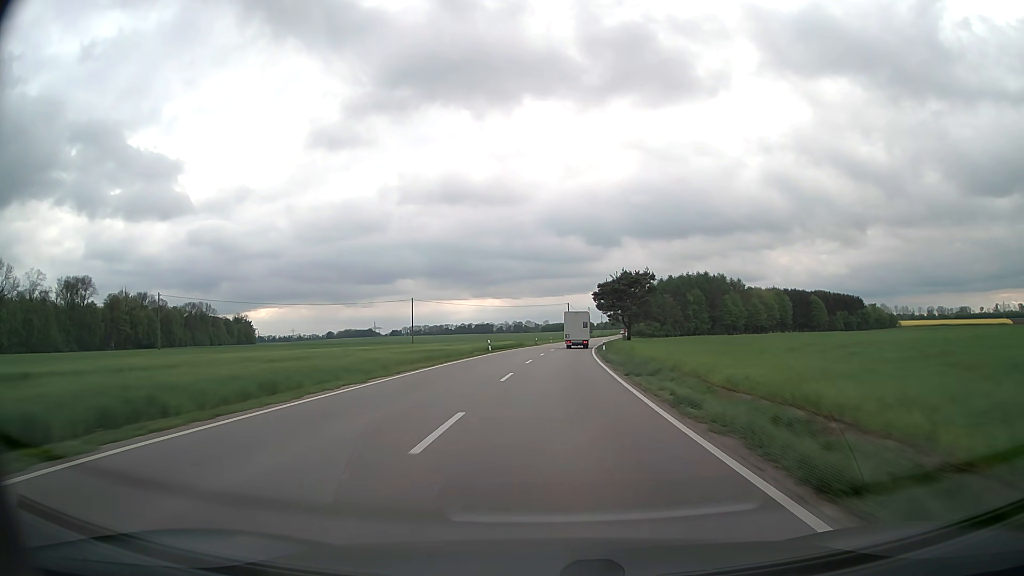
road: secondary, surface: asphalt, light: Day
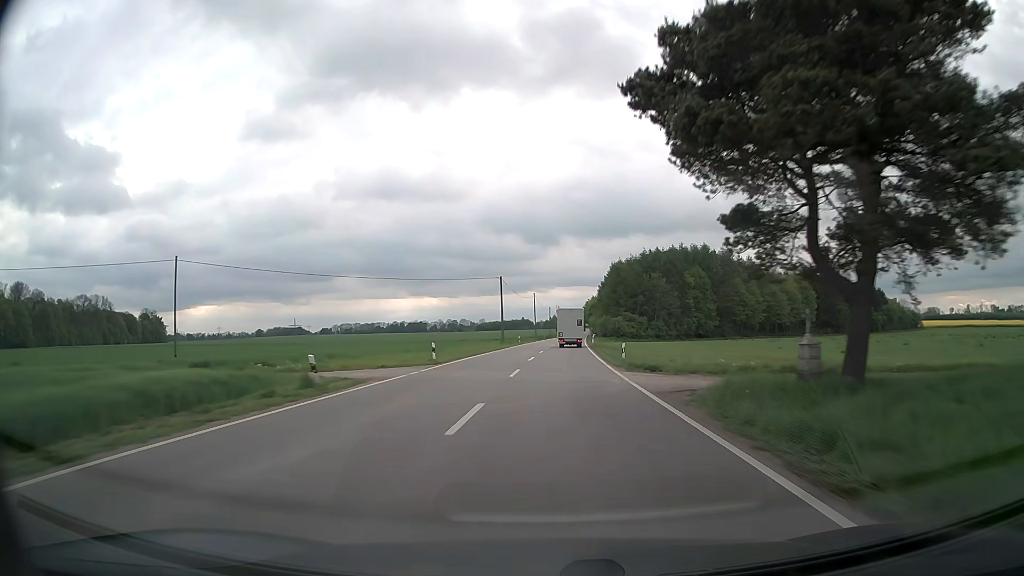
(+3.1, +70.5) m; +5°
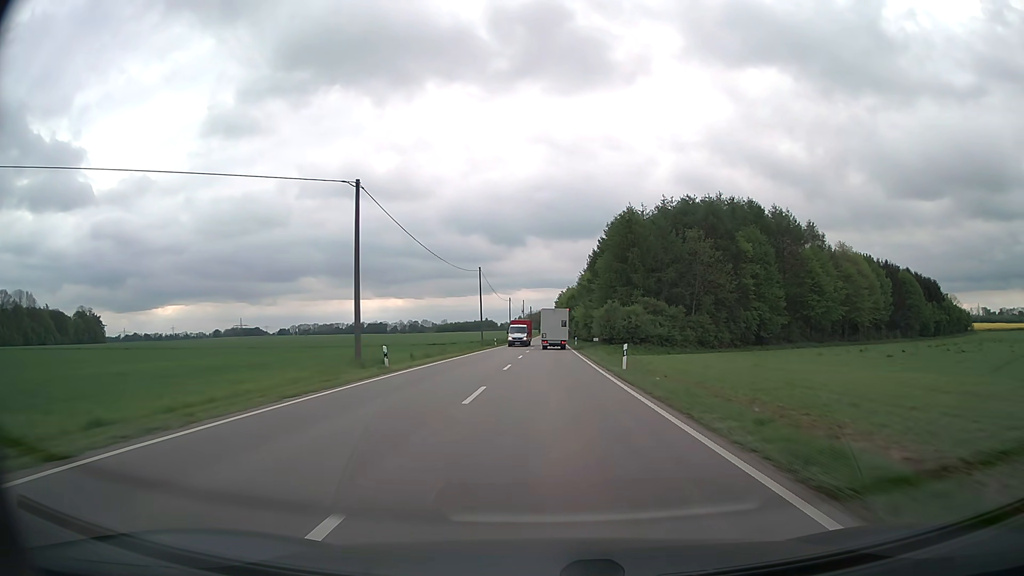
(+1.7, +56.1) m; +3°
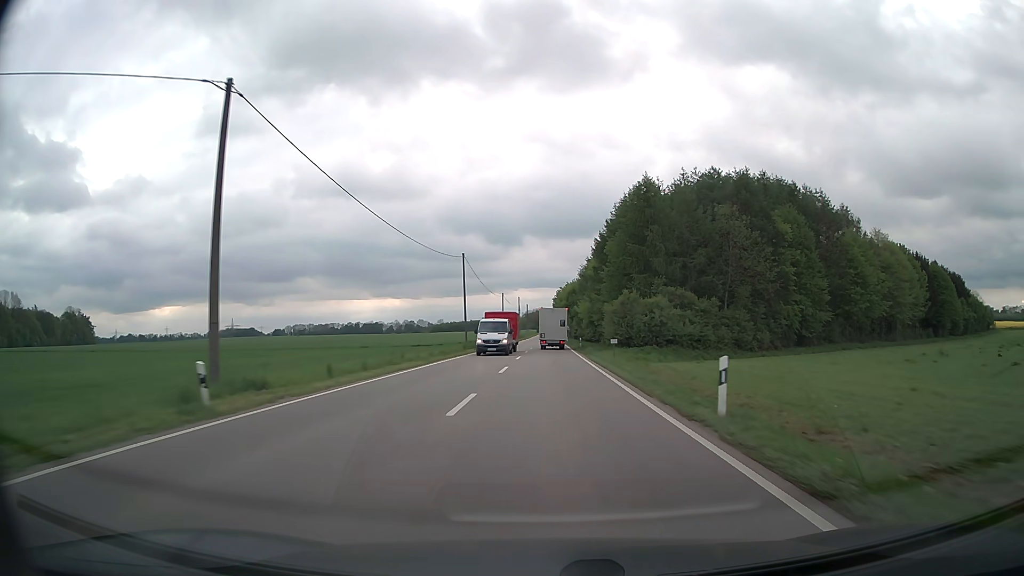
(+0.1, +13.9) m; 0°
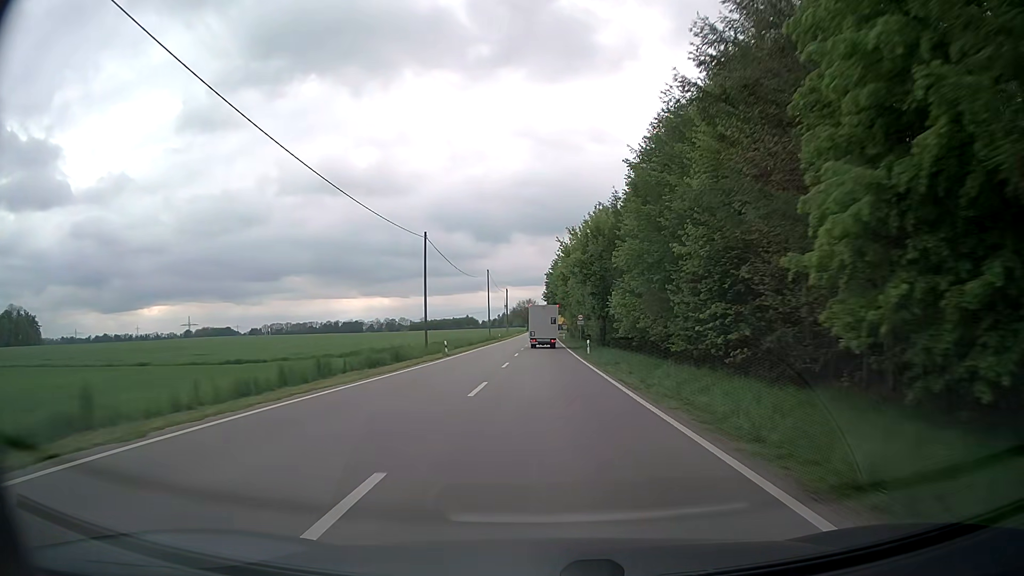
(+0.4, +68.6) m; +1°
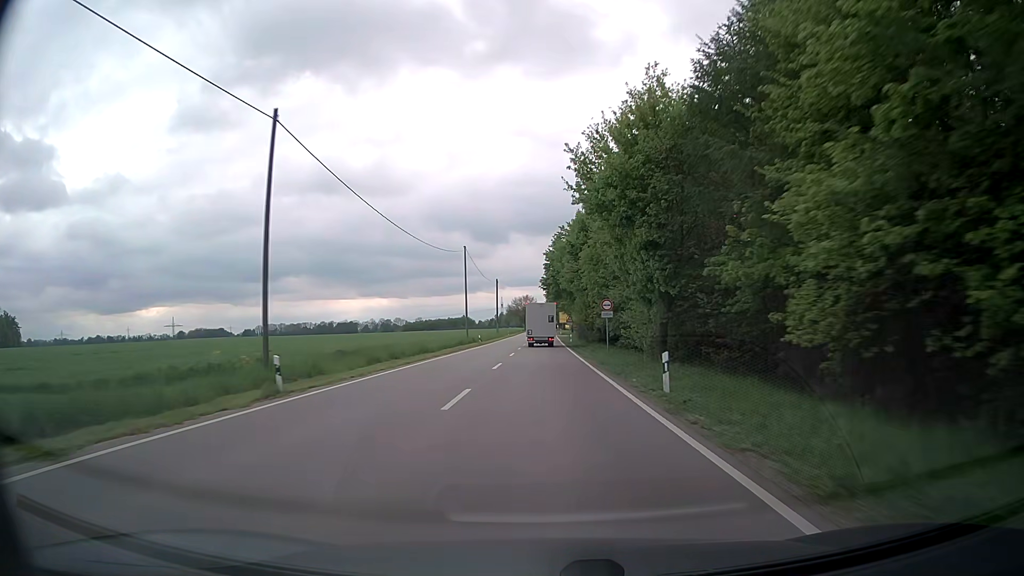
(0.0, +26.9) m; 0°
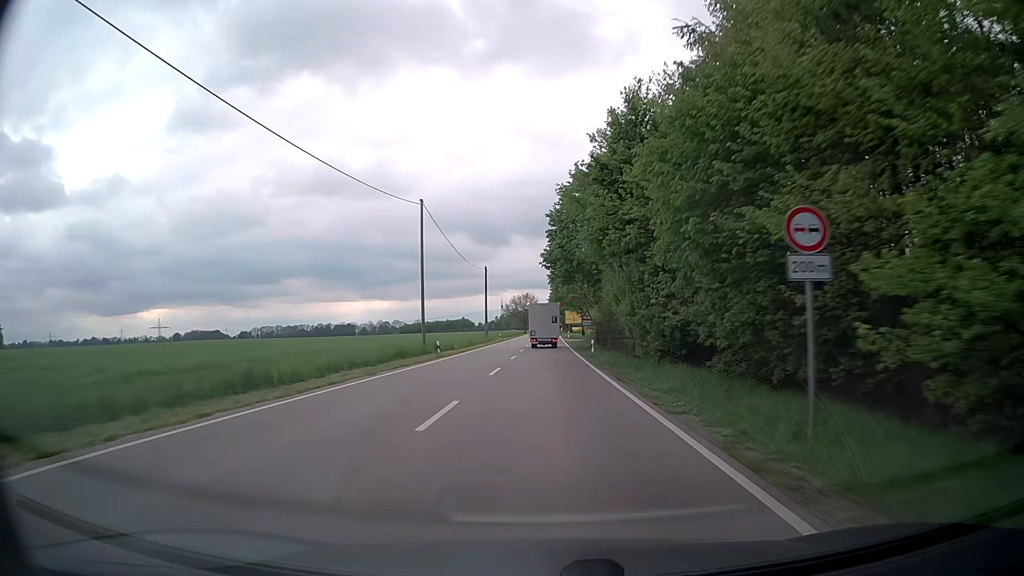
(0.0, +26.4) m; 0°
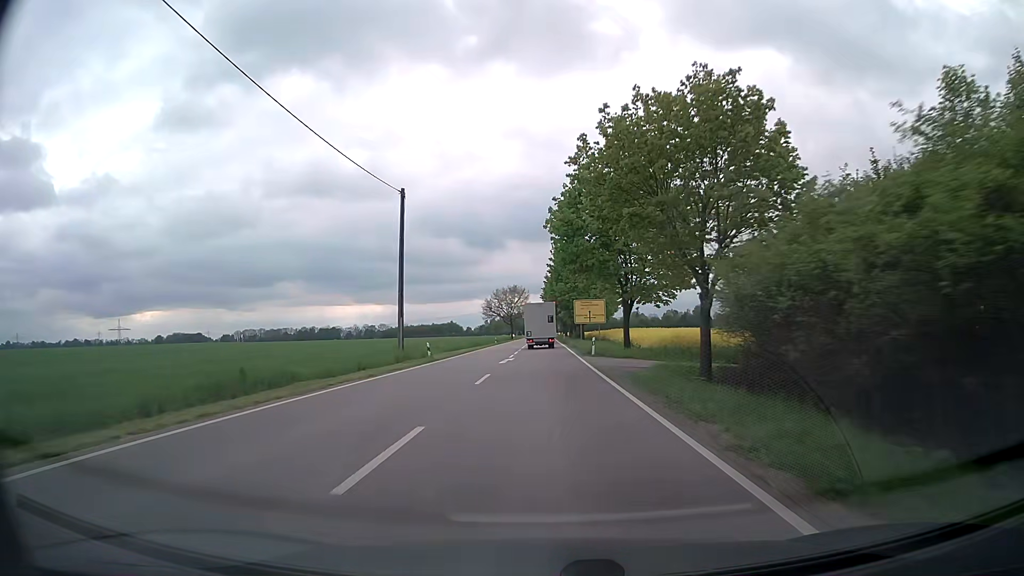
(+0.1, +51.6) m; 0°
(0, +10) (0, +20) (0, +30) (0, +40) (0, +50) (0, +60) (0, +70) (0, +80) (0, +90) (0, +100) m
